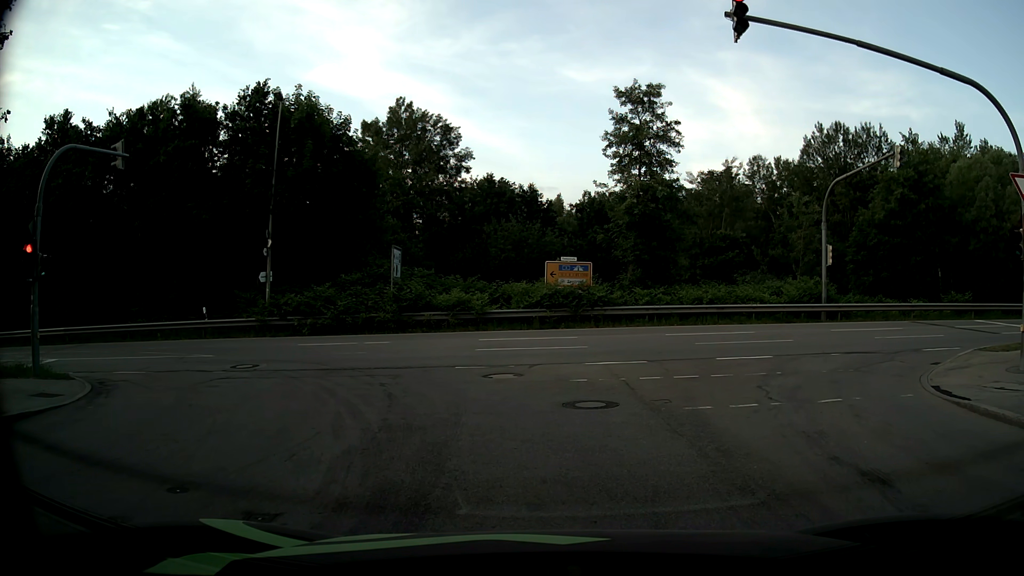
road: residential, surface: asphalt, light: Day
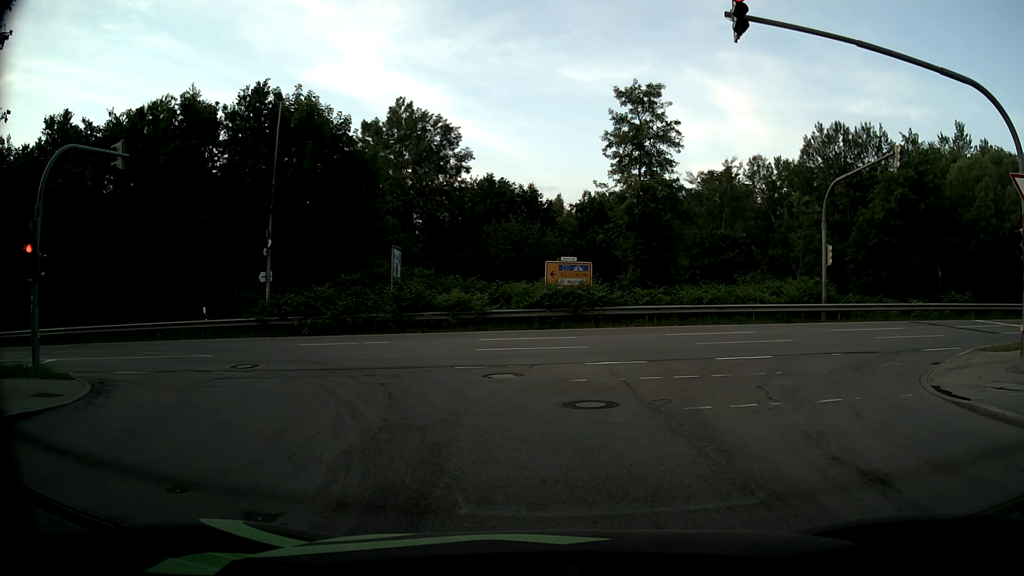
(0.0, 0.0) m; 0°
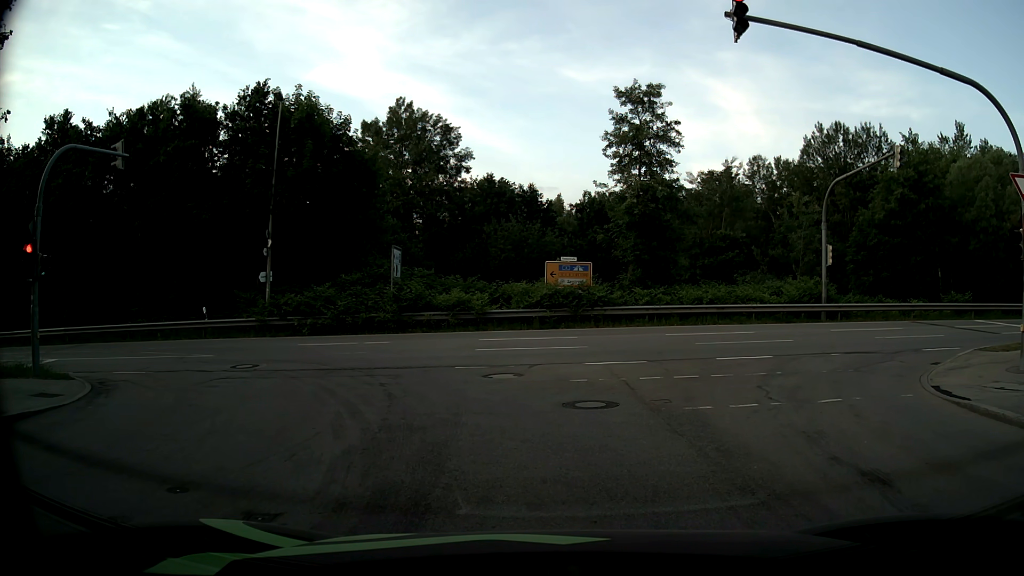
(0.0, 0.0) m; 0°
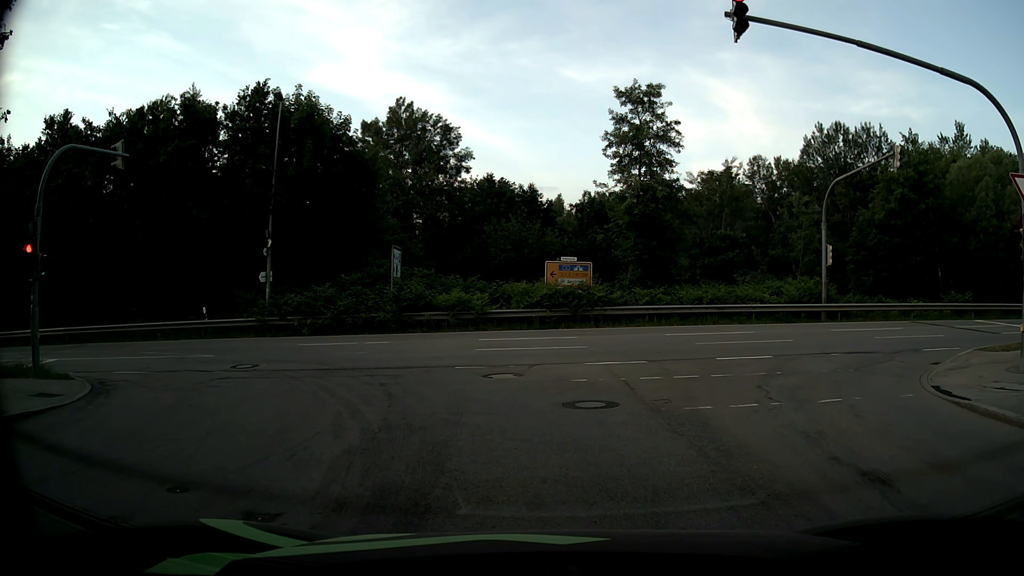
(0.0, 0.0) m; 0°
(-1, +10) (-6, +19) (-15, +23) (-24, +24) (-34, +23) (-44, +22) (-54, +21) (-64, +20) (-74, +19) (-84, +17) m
